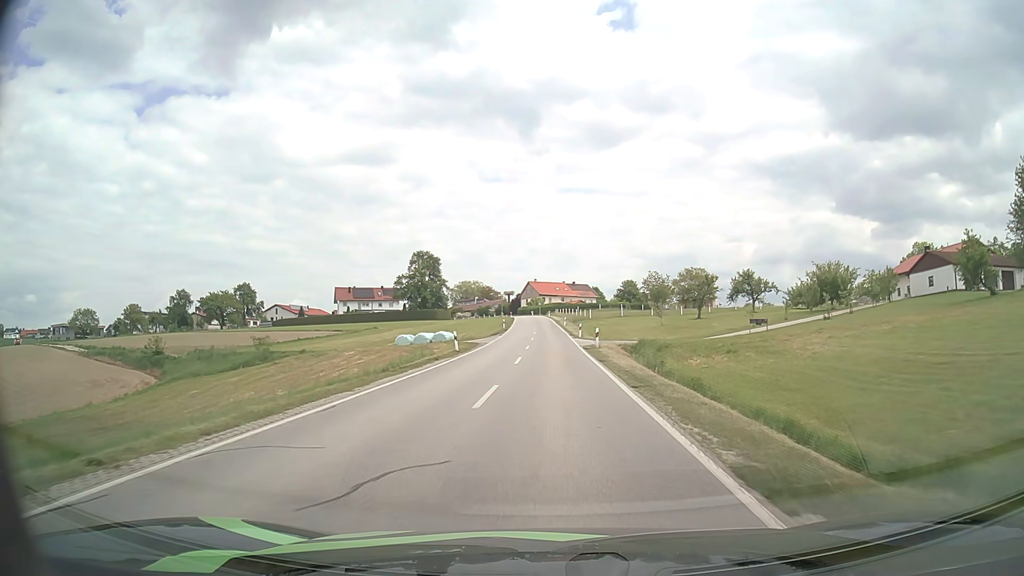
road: secondary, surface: asphalt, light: Day
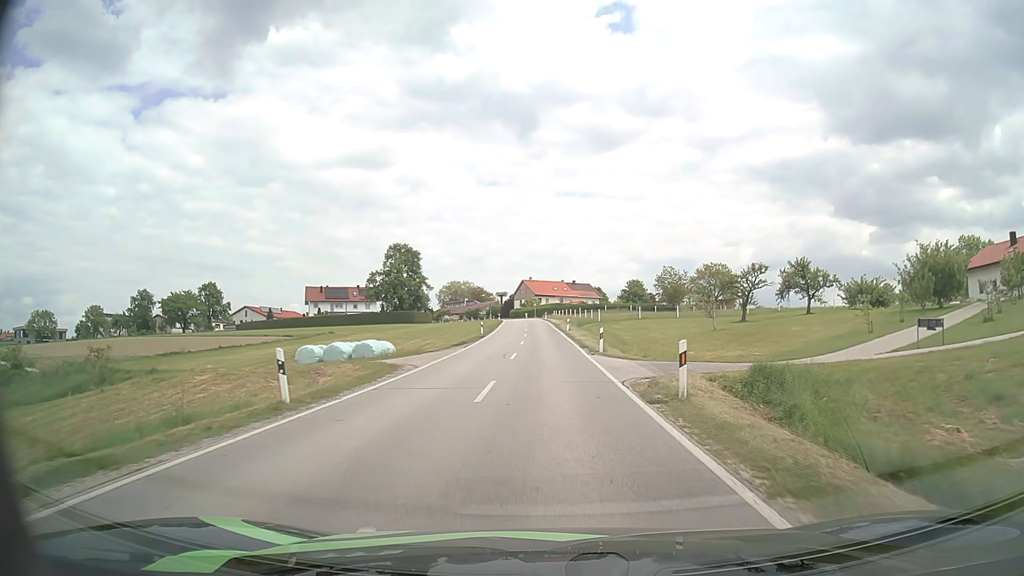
(+0.1, +22.5) m; 0°
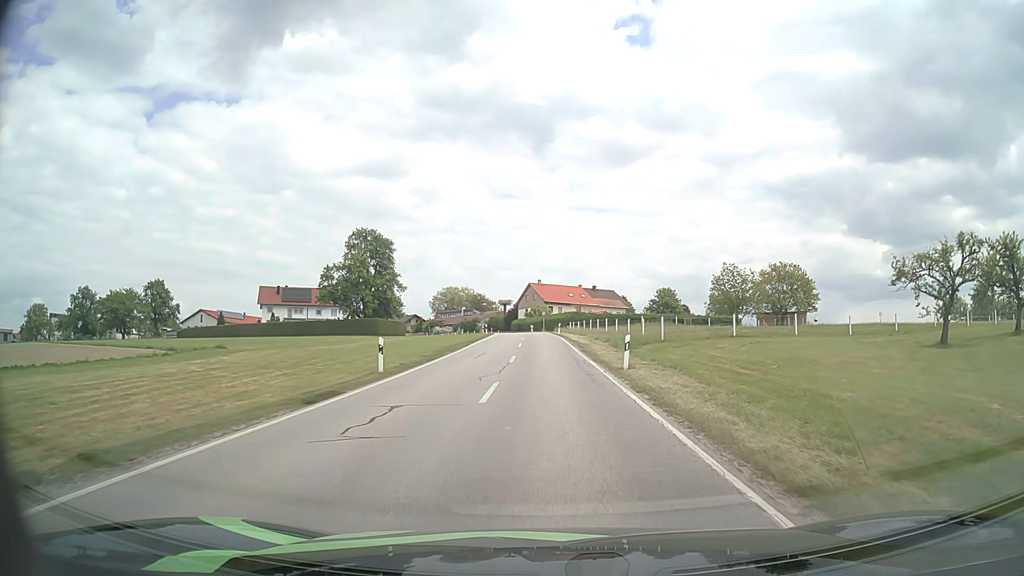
(-0.3, +36.1) m; -1°
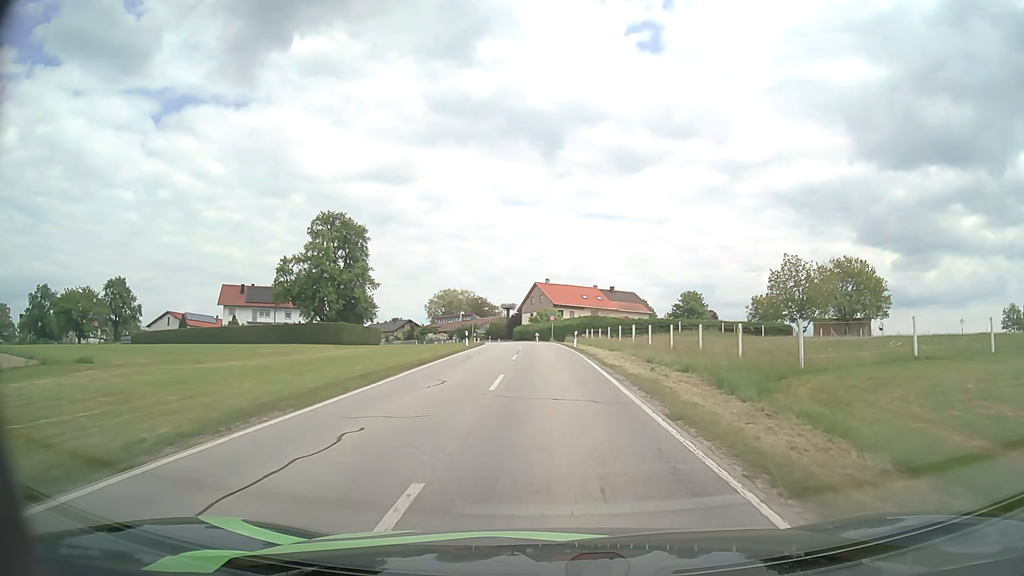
(-0.1, +21.2) m; -1°
